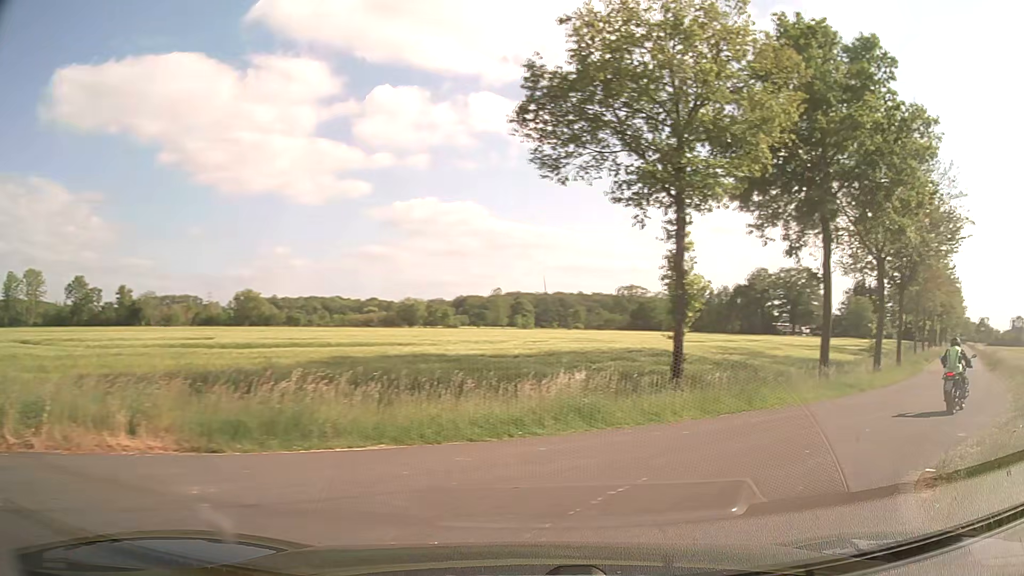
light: Day
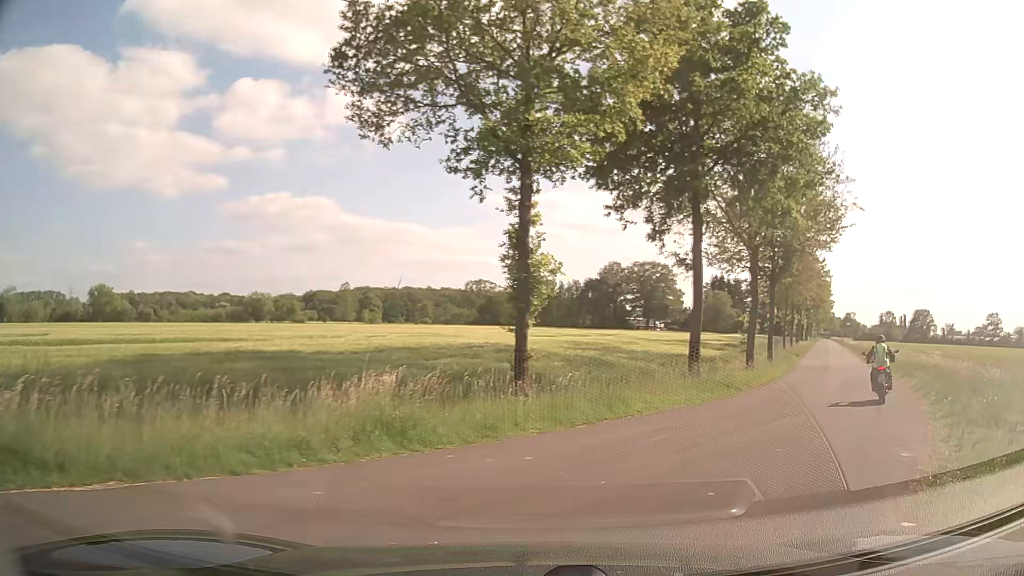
(+0.4, +3.0) m; +13°
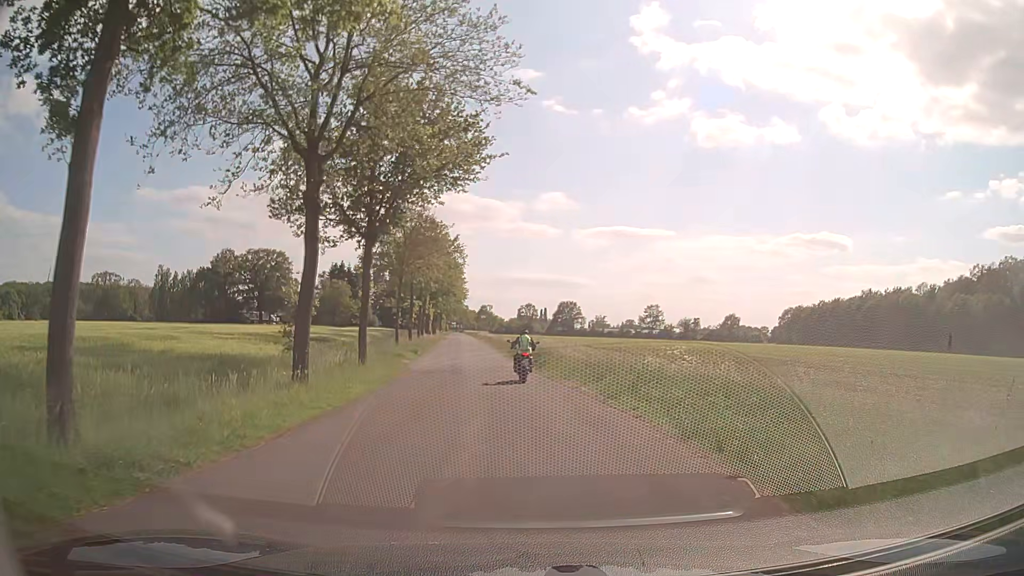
(+6.0, +13.8) m; +32°
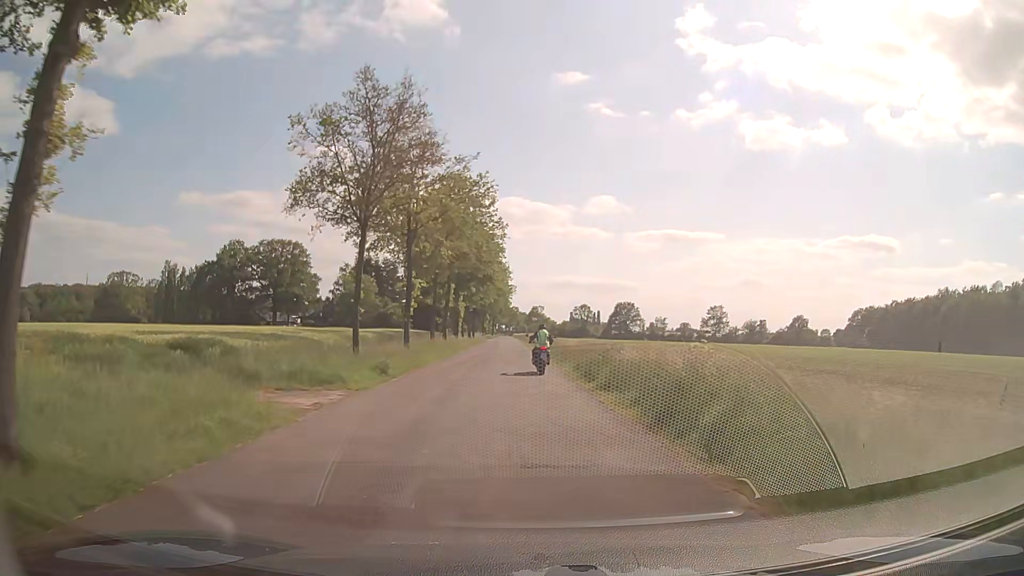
(-1.0, +21.9) m; -4°
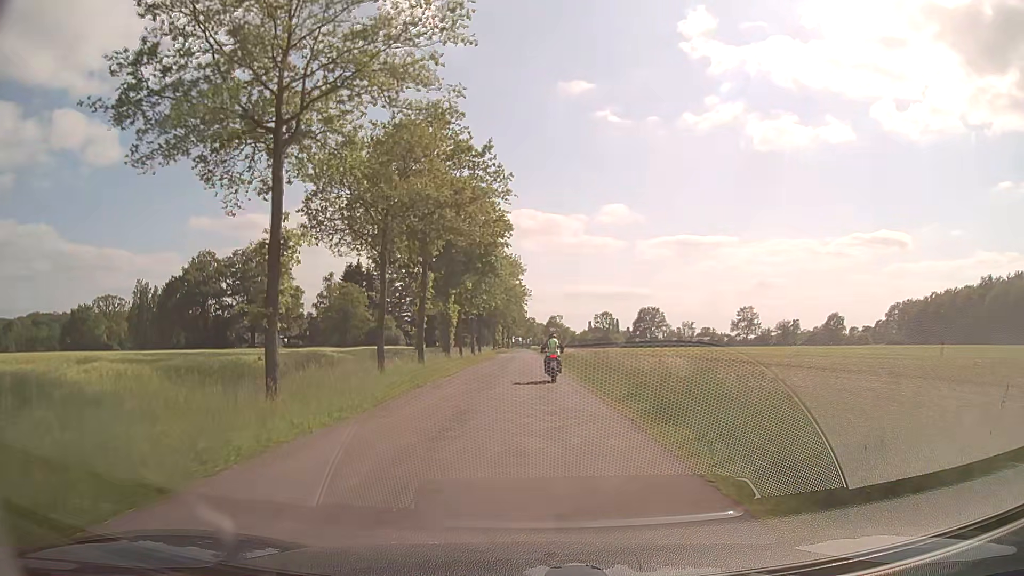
(-0.4, +19.3) m; -2°
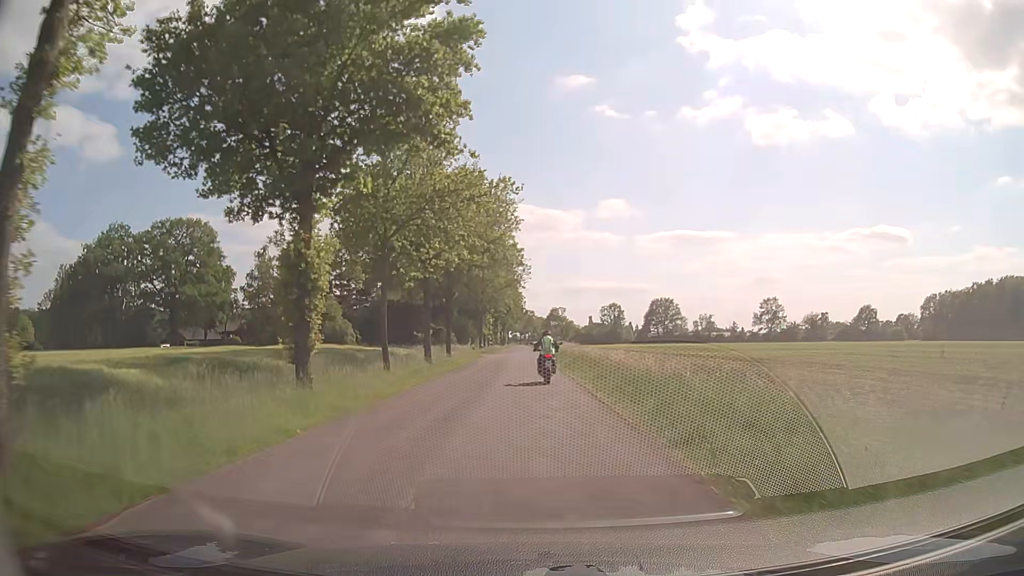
(-0.1, +28.0) m; 0°
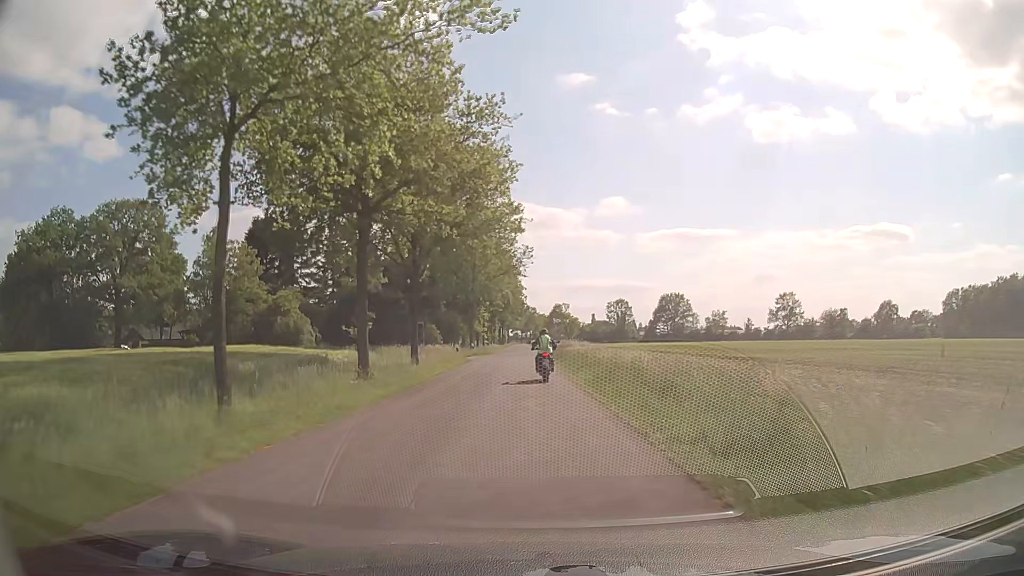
(0.0, +14.1) m; -1°
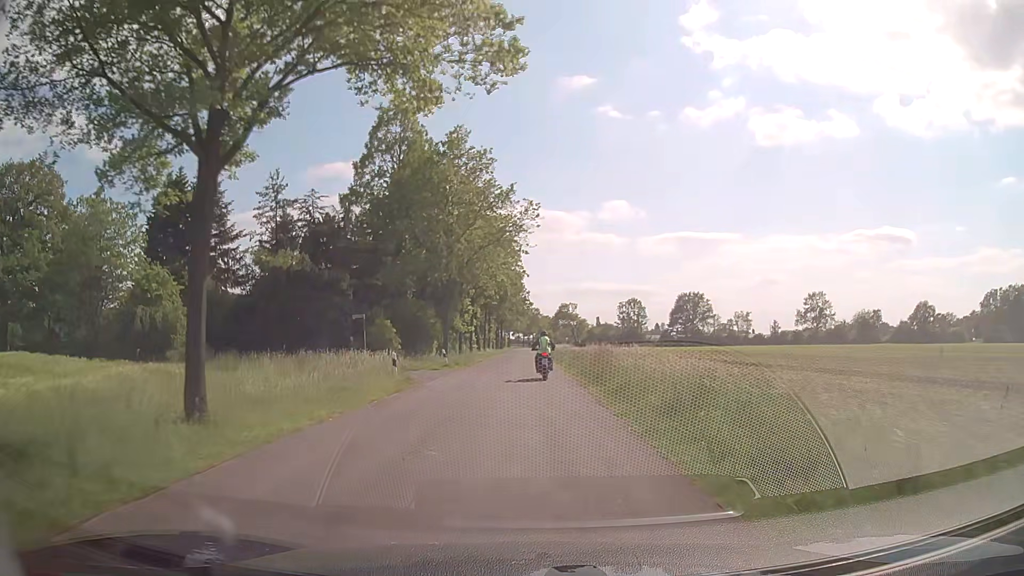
(+0.1, +21.6) m; 0°
(0, +10) (0, +20) (0, +30) (0, +40) (0, +50) (0, +60) (0, +70) (0, +80) (0, +90) (0, +100) m
